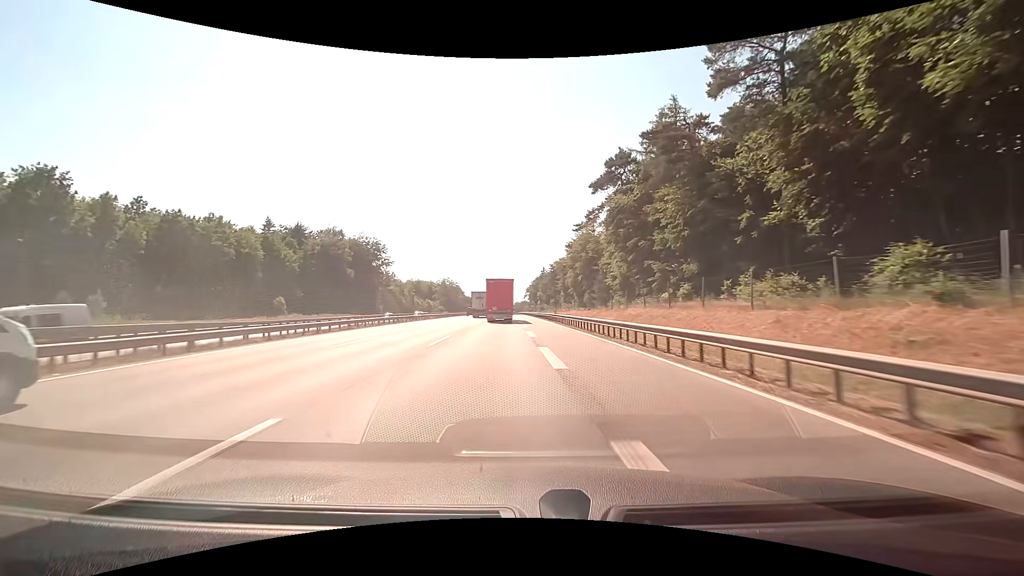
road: motorway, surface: concrete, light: Day
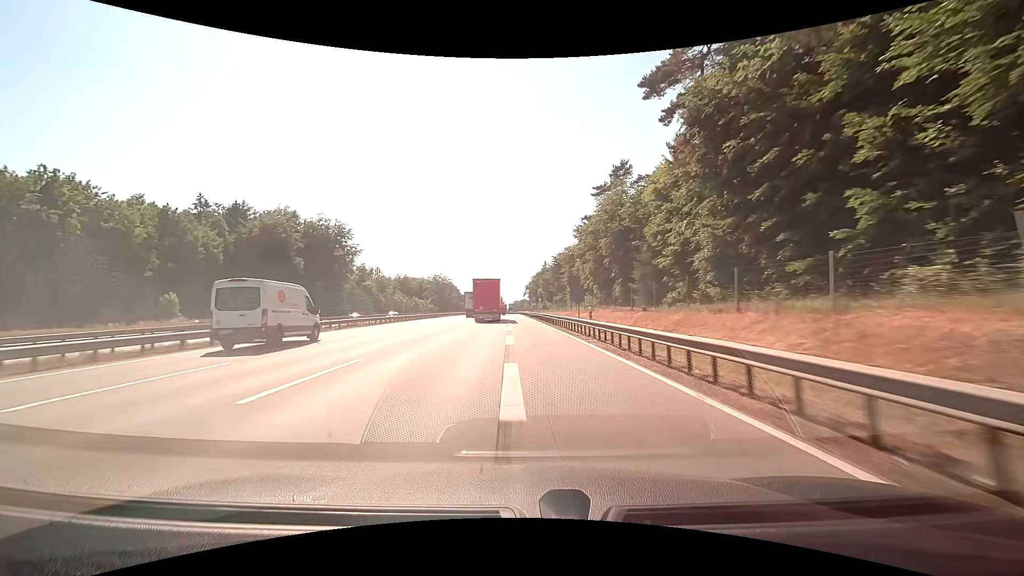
(+0.2, +29.0) m; 0°
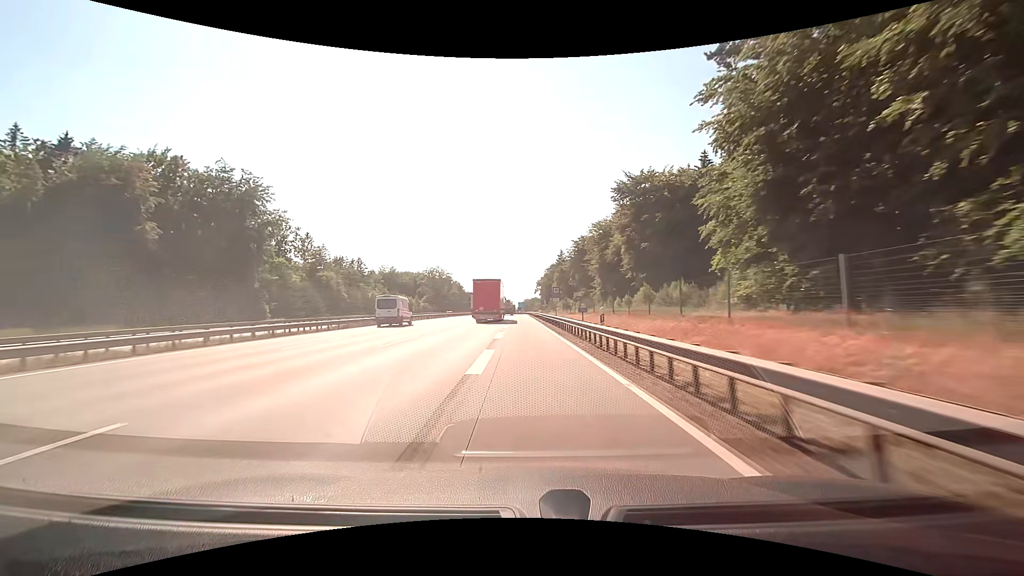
(-0.6, +44.0) m; -1°
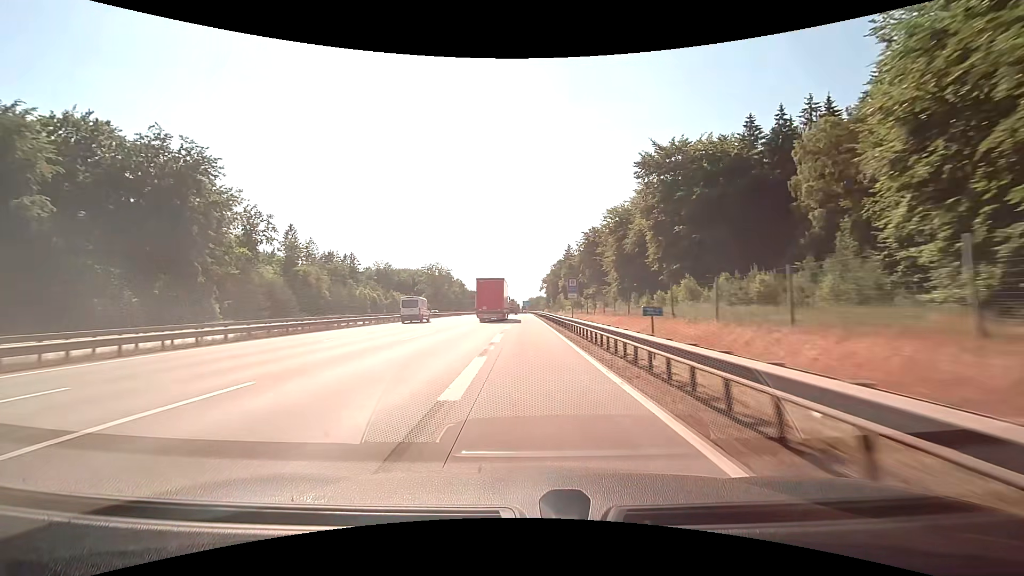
(0.0, +14.8) m; -1°
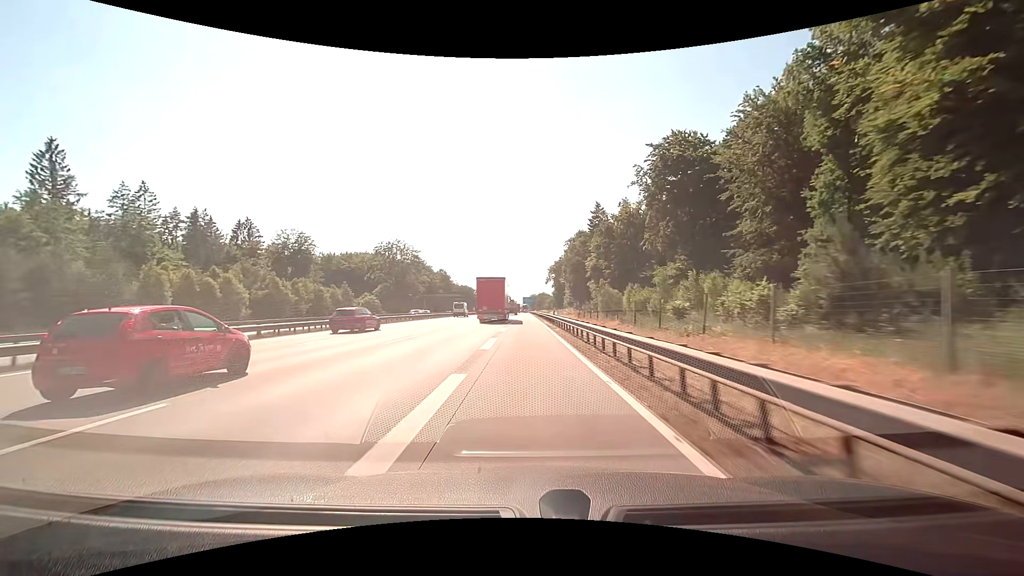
(-0.1, +75.0) m; 0°
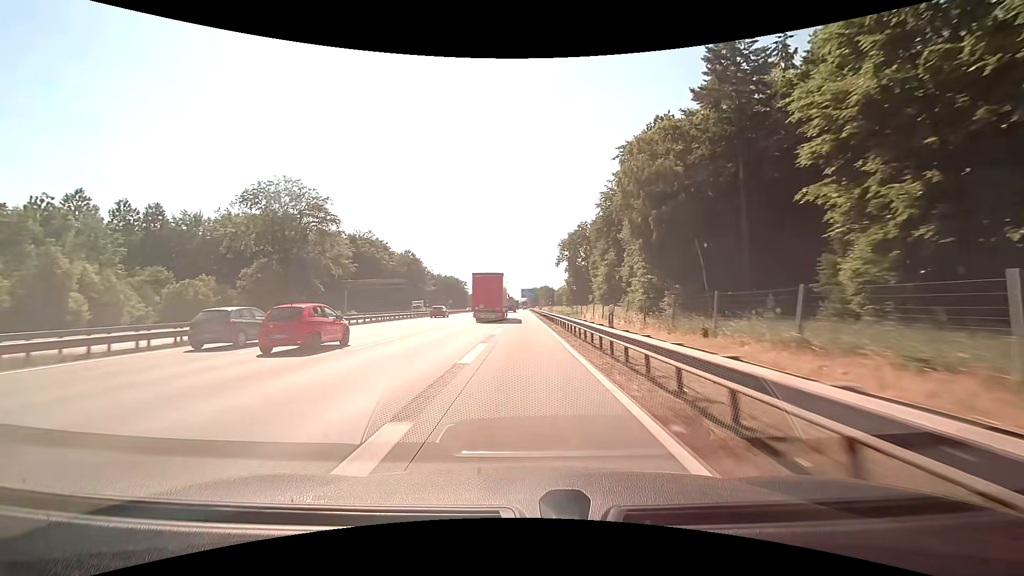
(0.0, +76.4) m; 0°
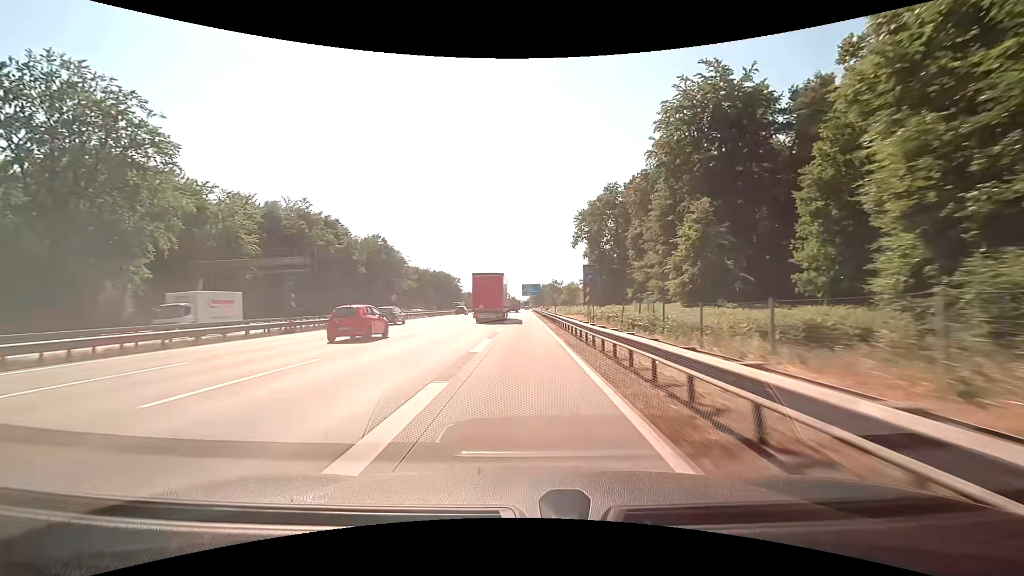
(0.0, +44.8) m; 0°
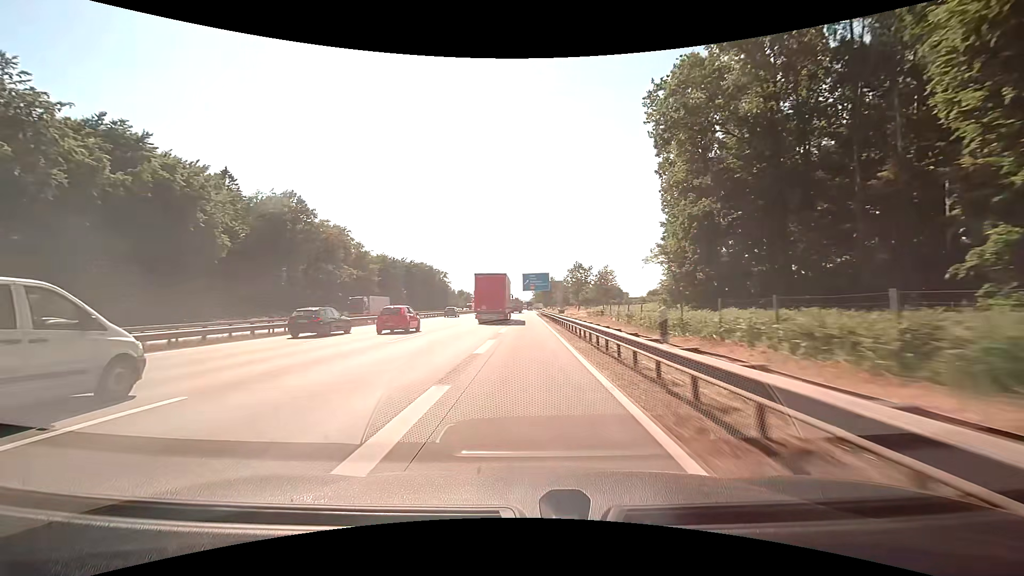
(0.0, +60.2) m; 0°
(0, +10) (0, +20) (0, +30) (0, +40) (0, +50) (0, +60) (0, +70) (0, +80) (0, +90) (+1, +100) m
